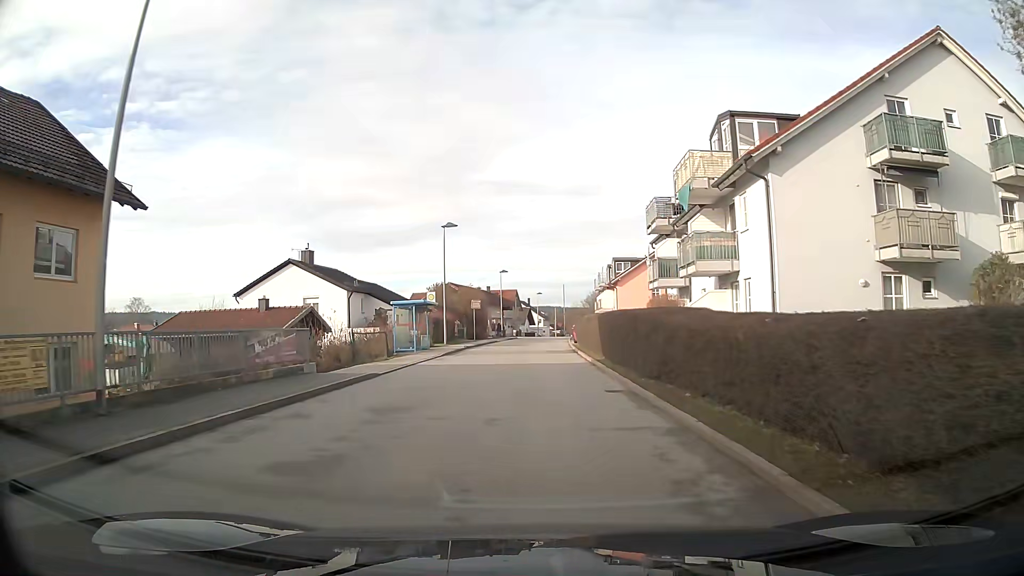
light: Day
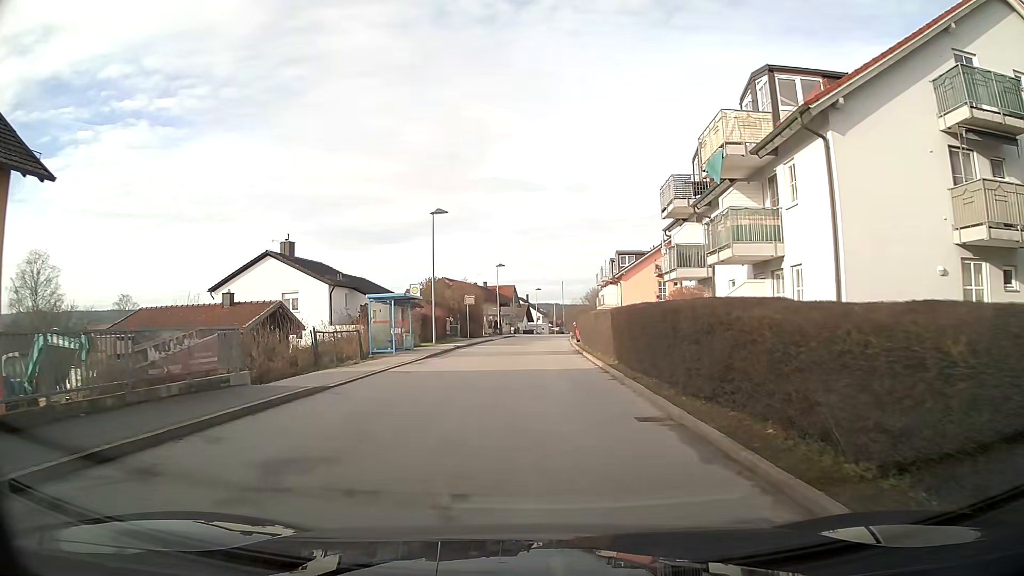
(0.0, +4.4) m; 0°
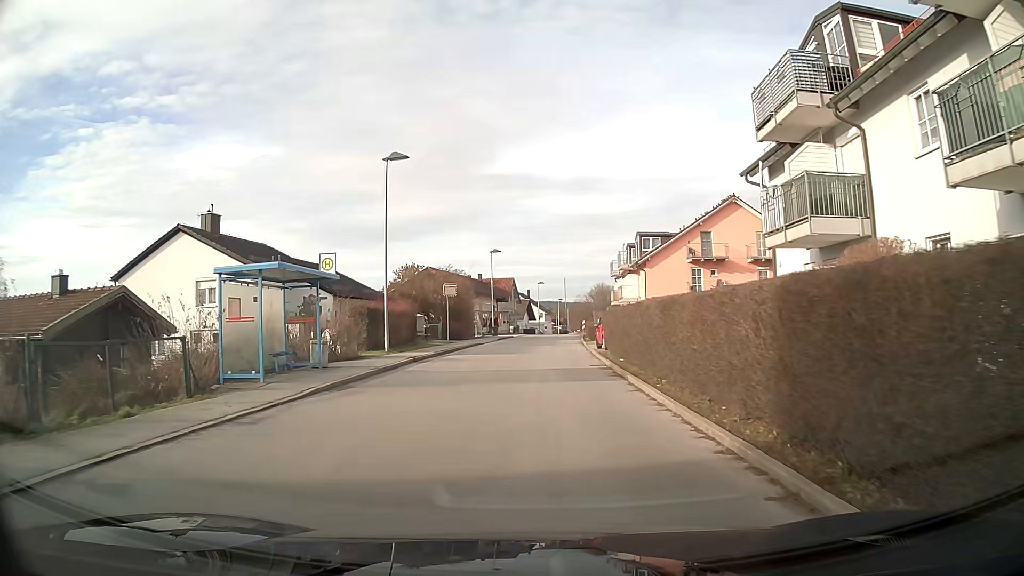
(0.0, +13.4) m; 0°
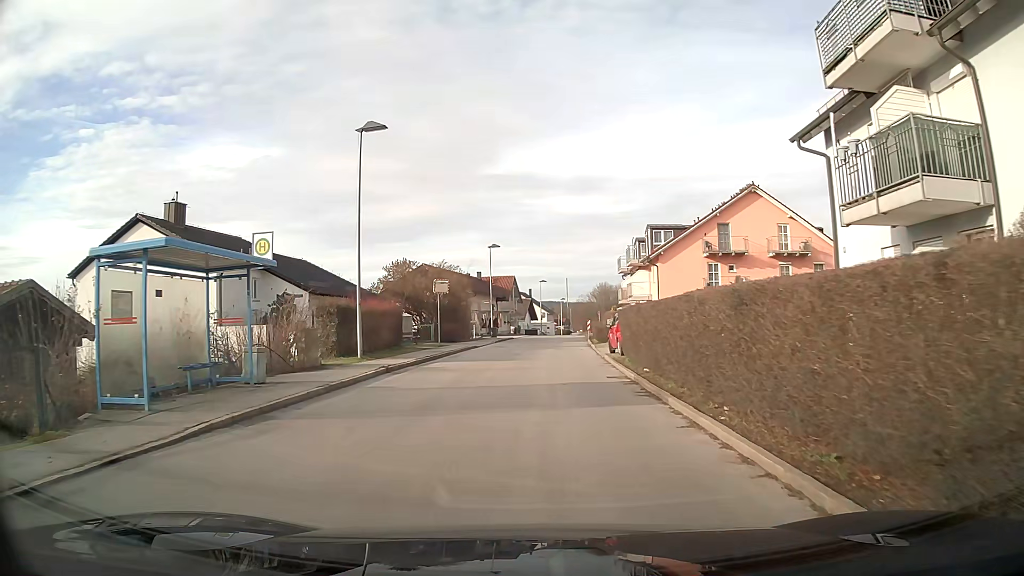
(0.0, +4.5) m; 0°
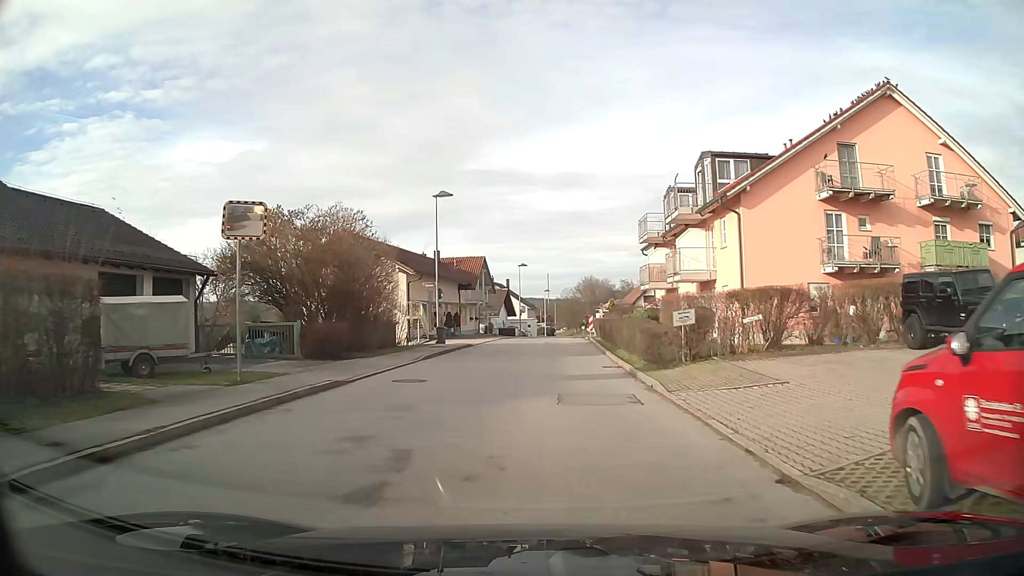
(+0.4, +22.8) m; +1°
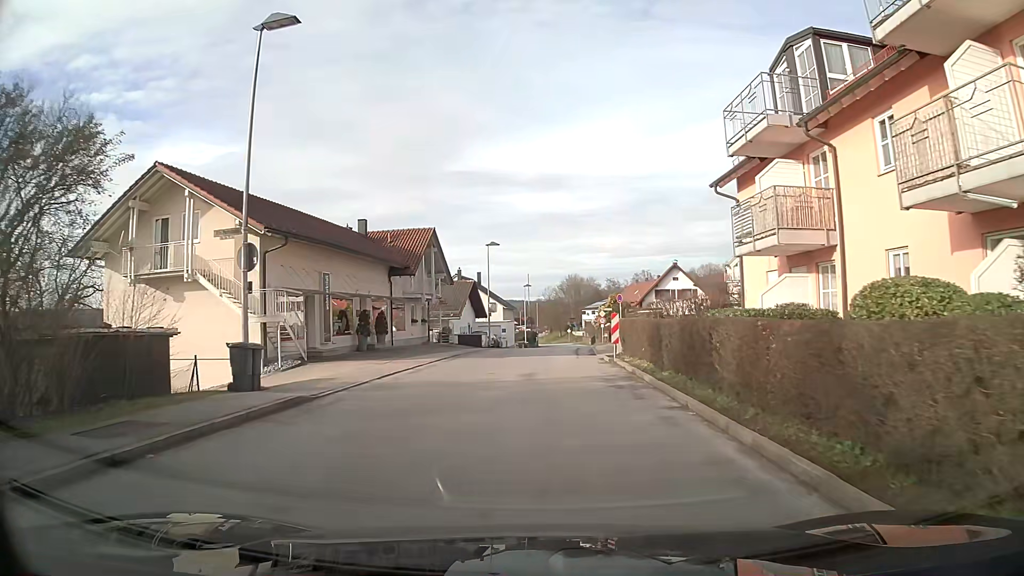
(+0.4, +22.3) m; +2°
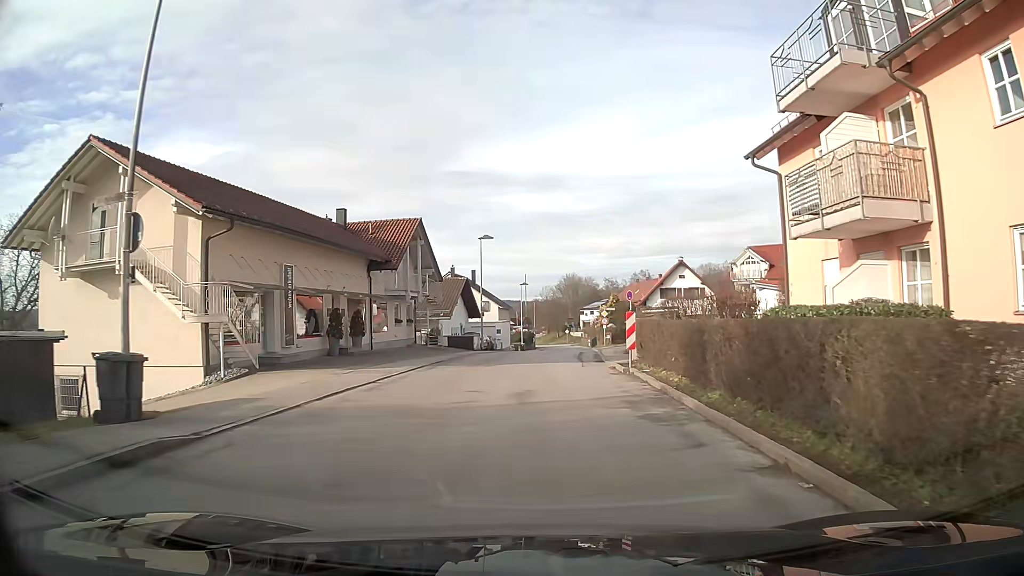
(0.0, +4.4) m; 0°
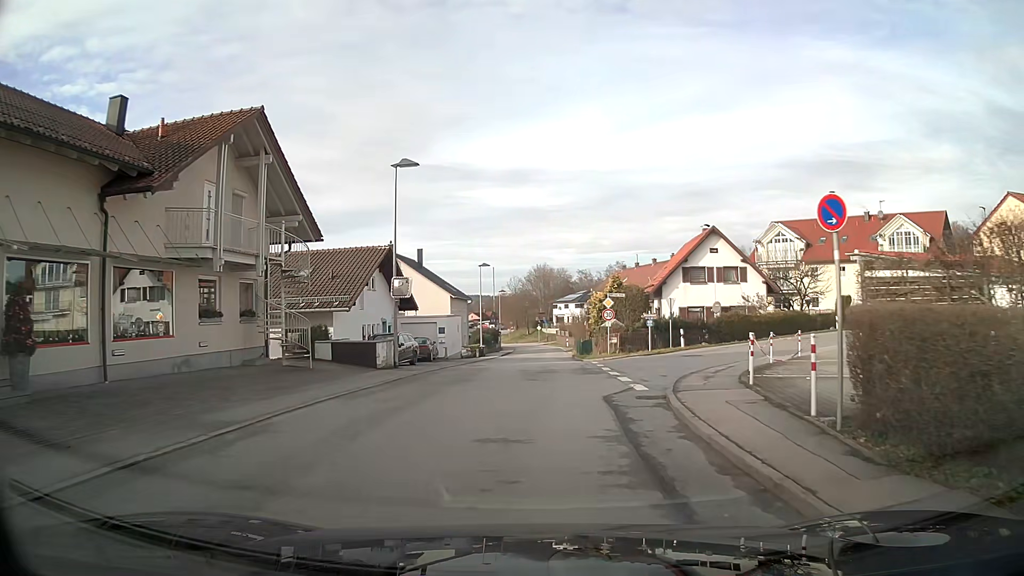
(+0.5, +21.4) m; +3°
(0, +10) (0, +20) (0, +30) (+1, +40) (+1, +50) (+1, +60) (+1, +70) (+1, +80) (+1, +90) (0, +100) m
